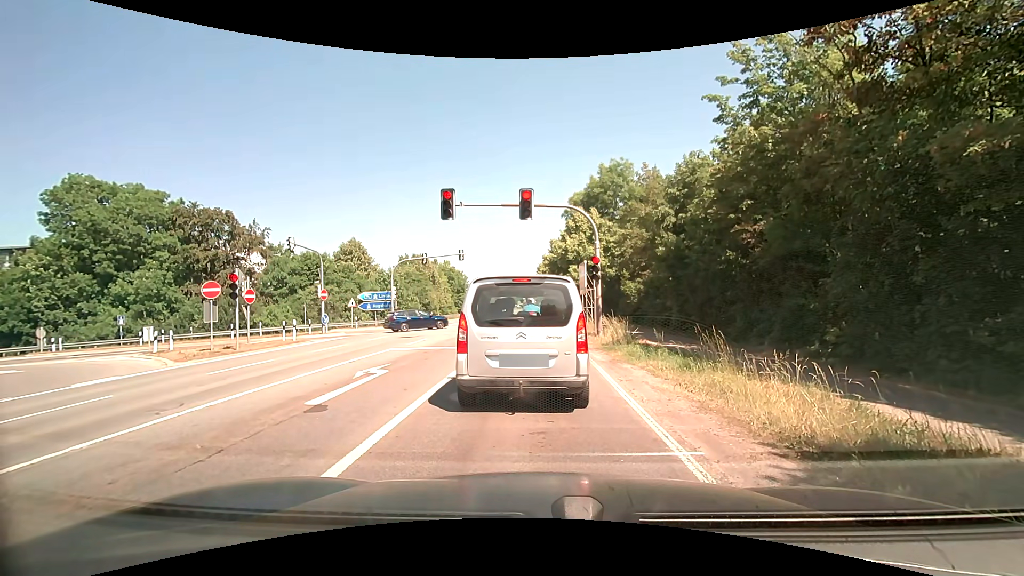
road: secondary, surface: asphalt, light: Day
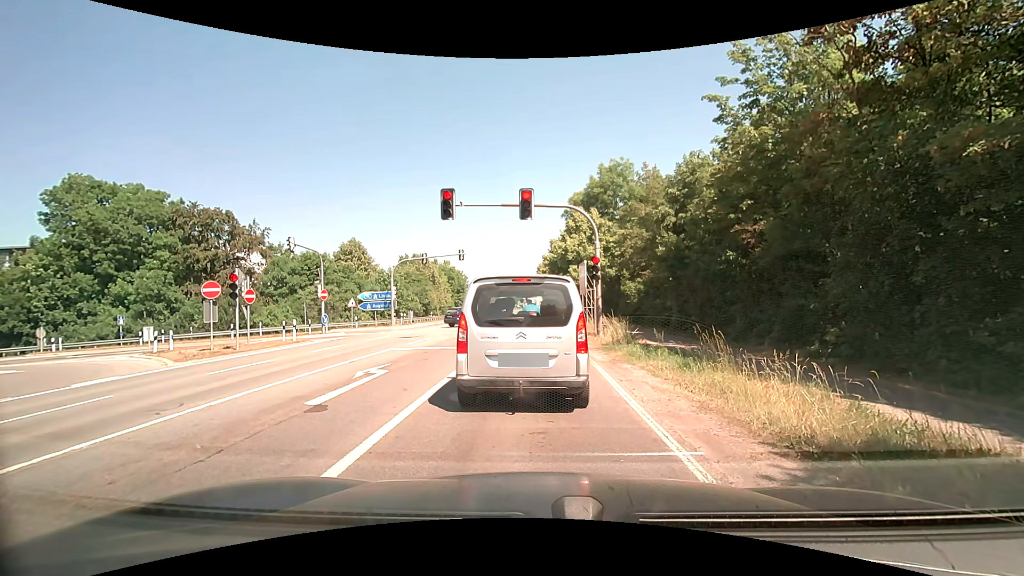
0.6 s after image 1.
(0.0, 0.0) m; 0°
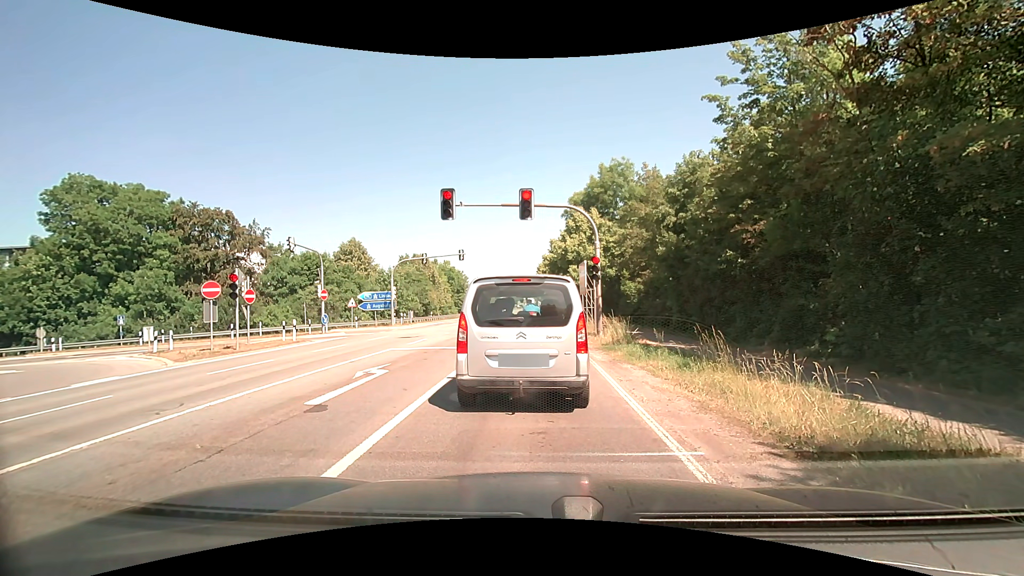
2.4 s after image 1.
(0.0, 0.0) m; 0°
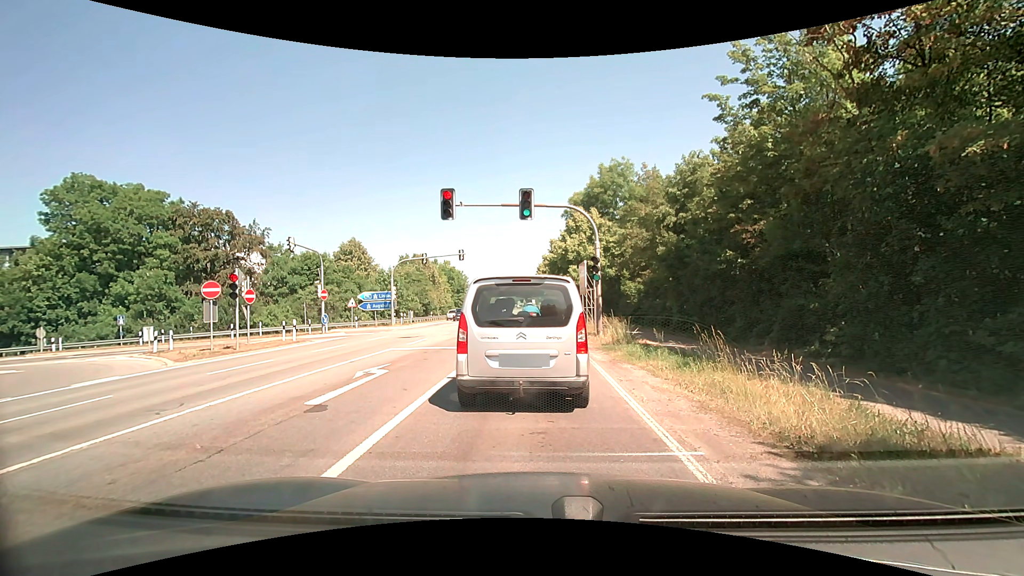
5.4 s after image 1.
(0.0, 0.0) m; 0°
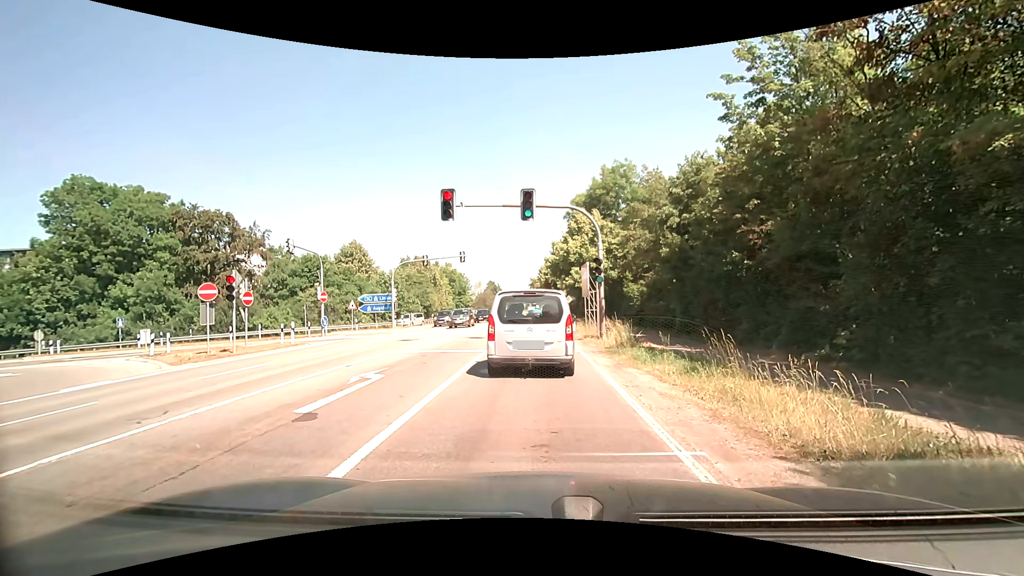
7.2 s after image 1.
(0.0, +0.4) m; 0°
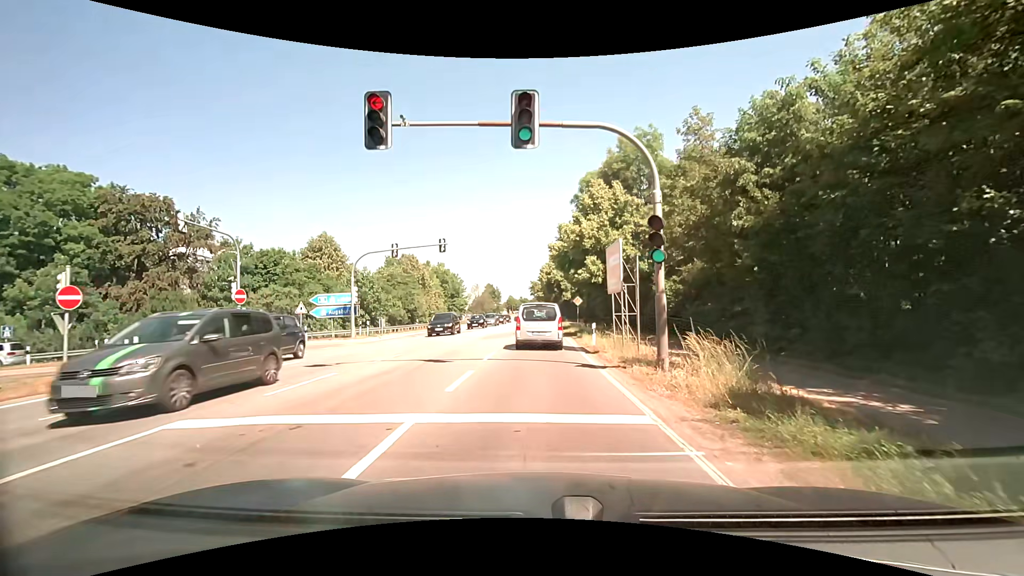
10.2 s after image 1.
(-0.3, +10.7) m; -2°
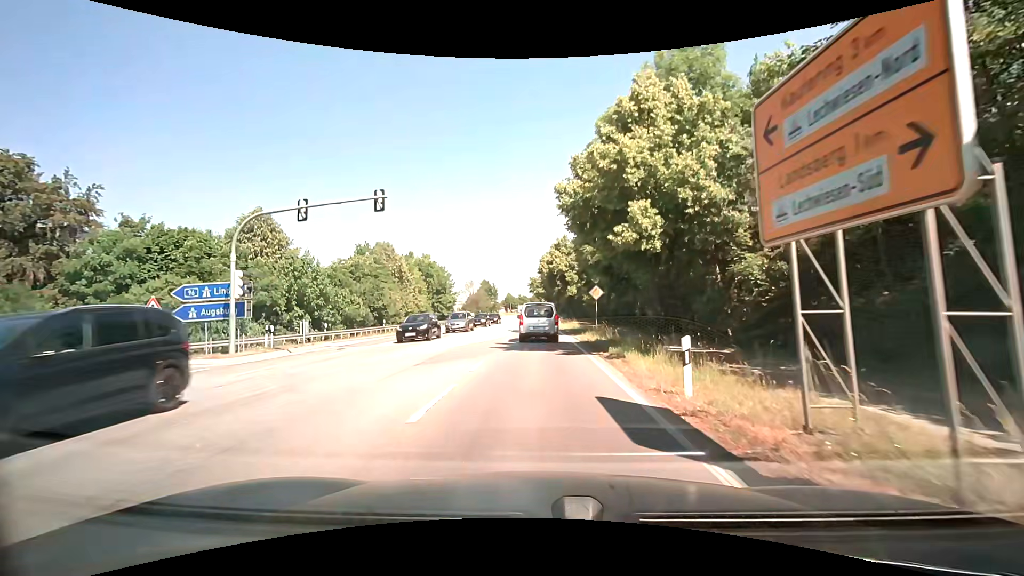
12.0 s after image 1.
(+0.1, +14.0) m; +1°
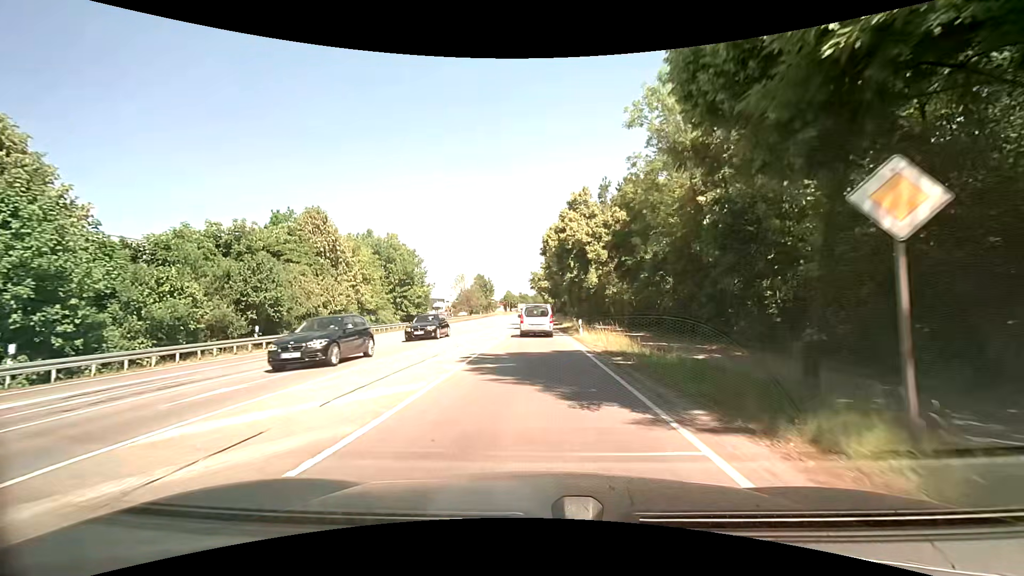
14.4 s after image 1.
(-0.1, +23.7) m; 0°
(0, +10) (0, +20) (0, +30) (0, +40) (0, +50) (-1, +60) (-1, +70) (-1, +80) (-1, +90) (-1, +100) m
